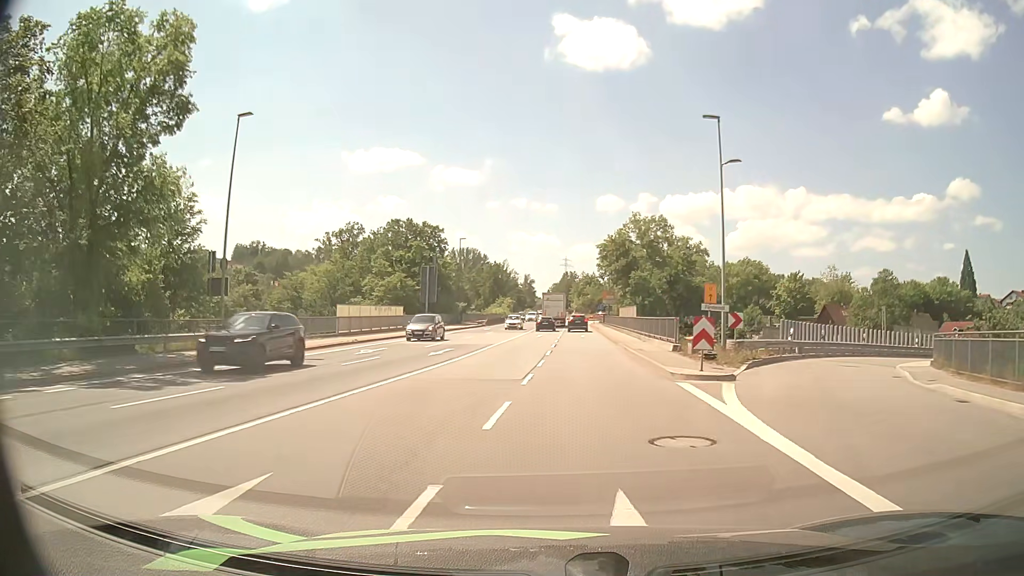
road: primary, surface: asphalt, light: Day
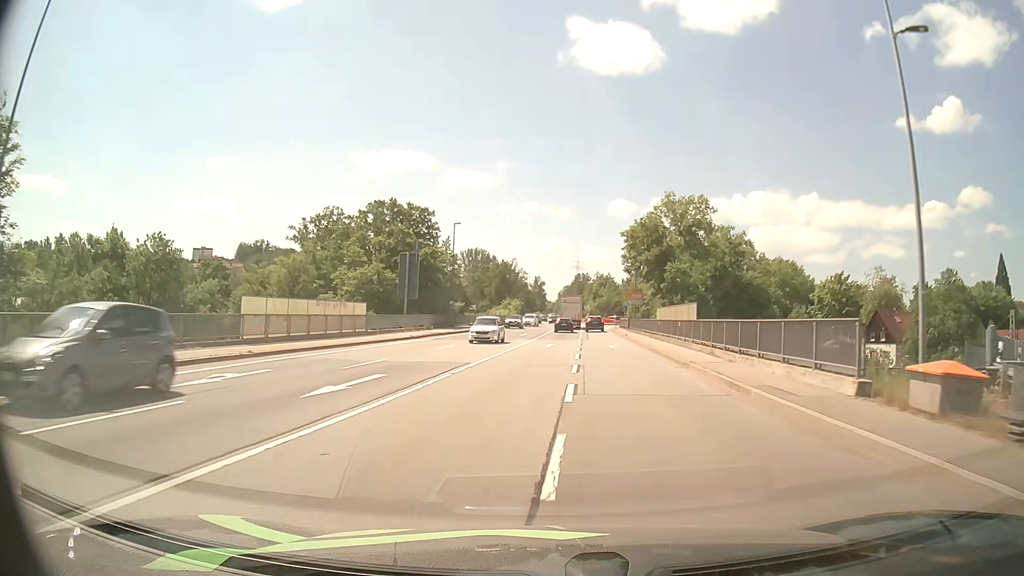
(-0.2, +15.3) m; -1°
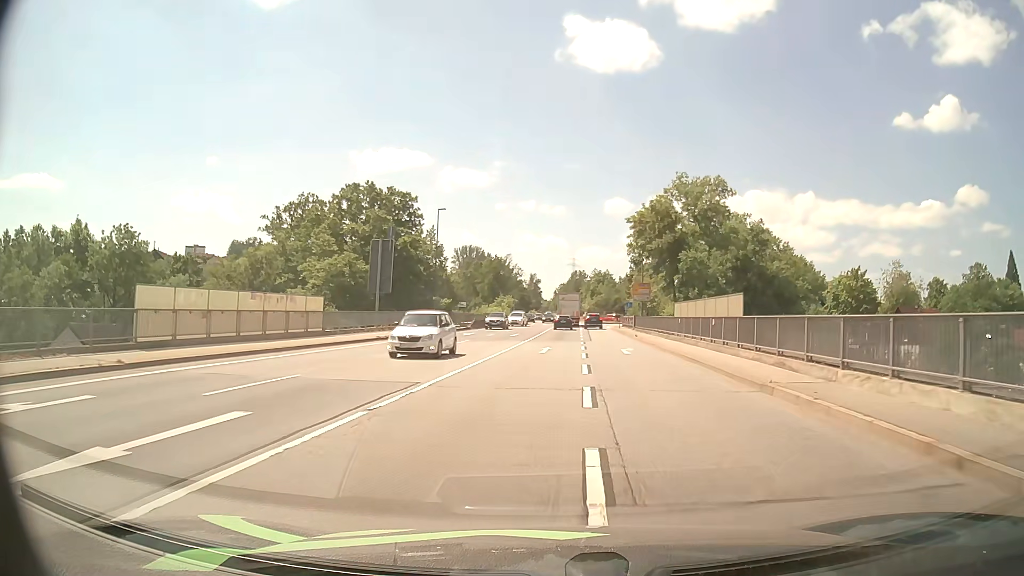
(0.0, +7.8) m; 0°
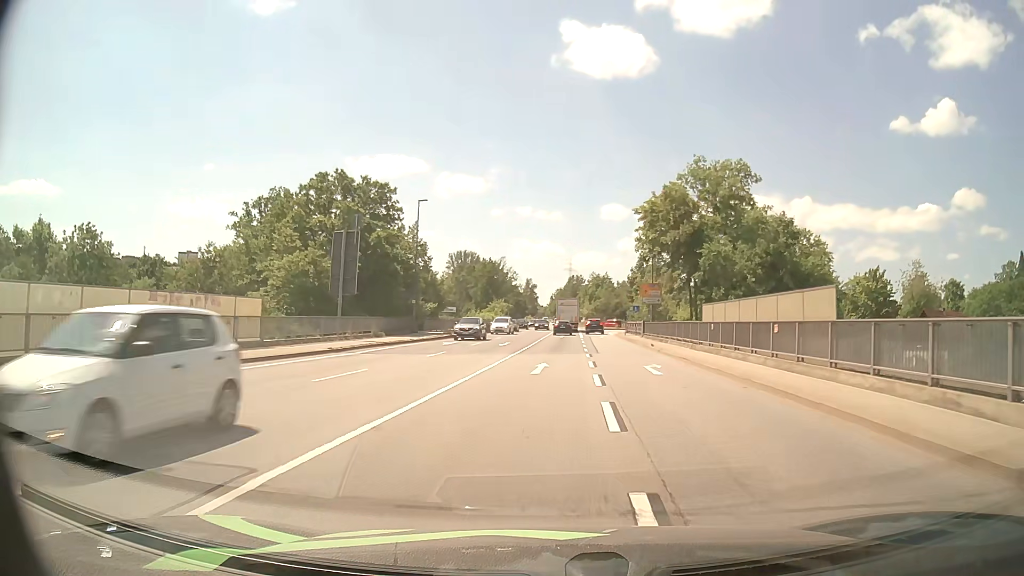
(0.0, +7.7) m; 0°
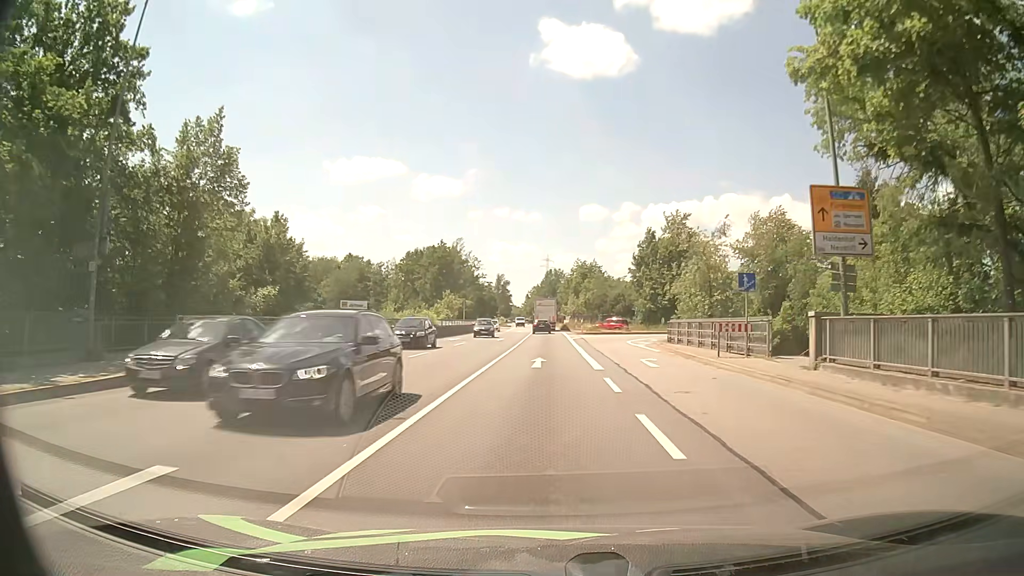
(+1.0, +37.5) m; +2°
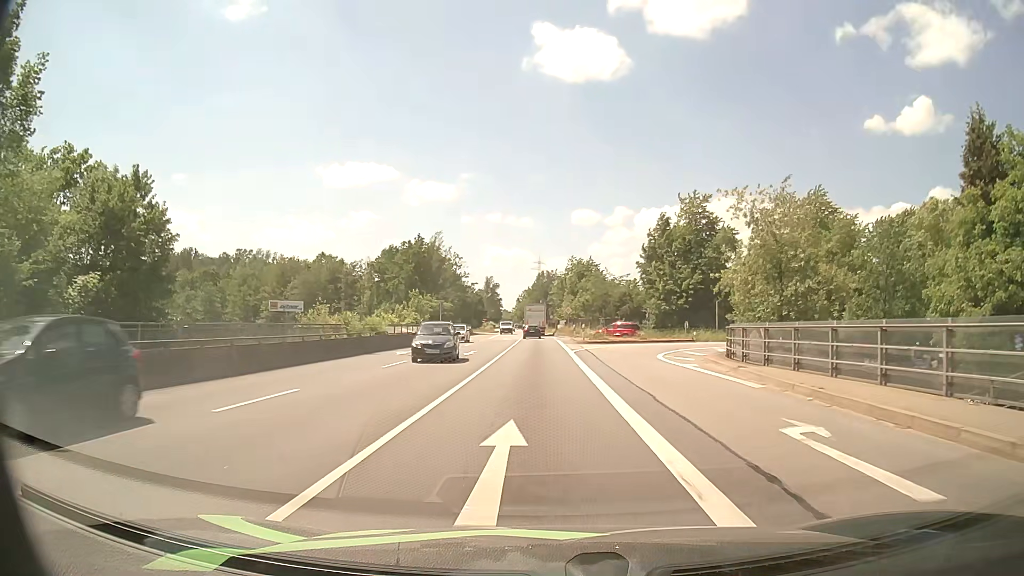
(+0.1, +14.6) m; 0°
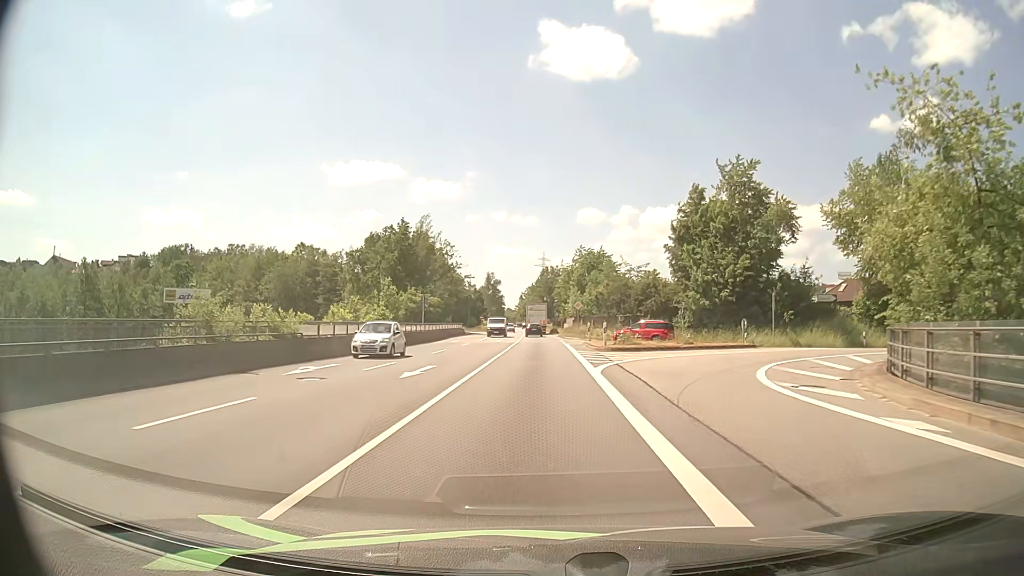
(0.0, +14.3) m; 0°
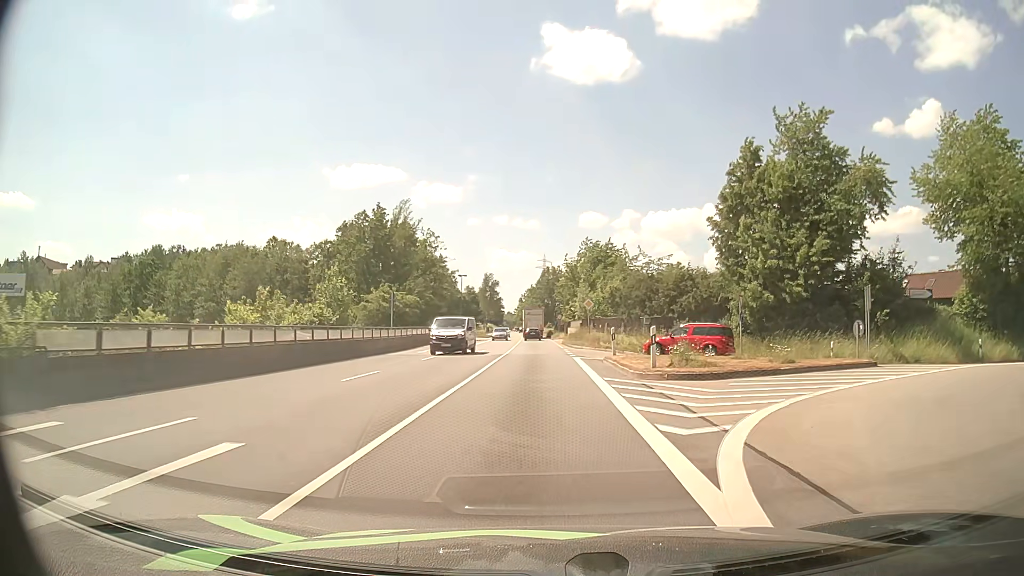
(-0.1, +14.2) m; -1°
(0, +10) (0, +20) (0, +30) (0, +40) (-1, +50) (-1, +60) (-1, +70) (-1, +80) (-1, +90) (-2, +100) m
